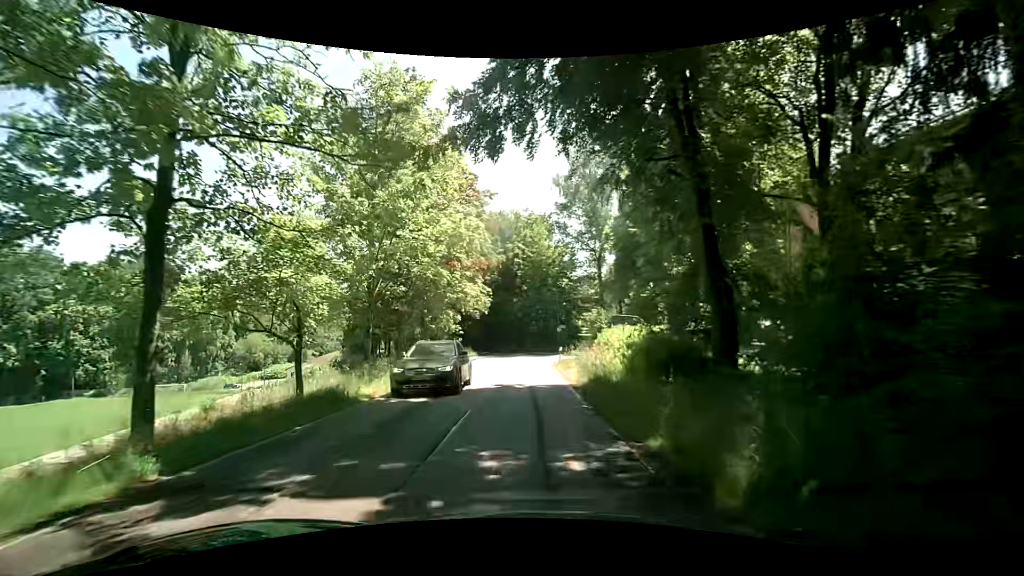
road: tertiary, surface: asphalt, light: Day
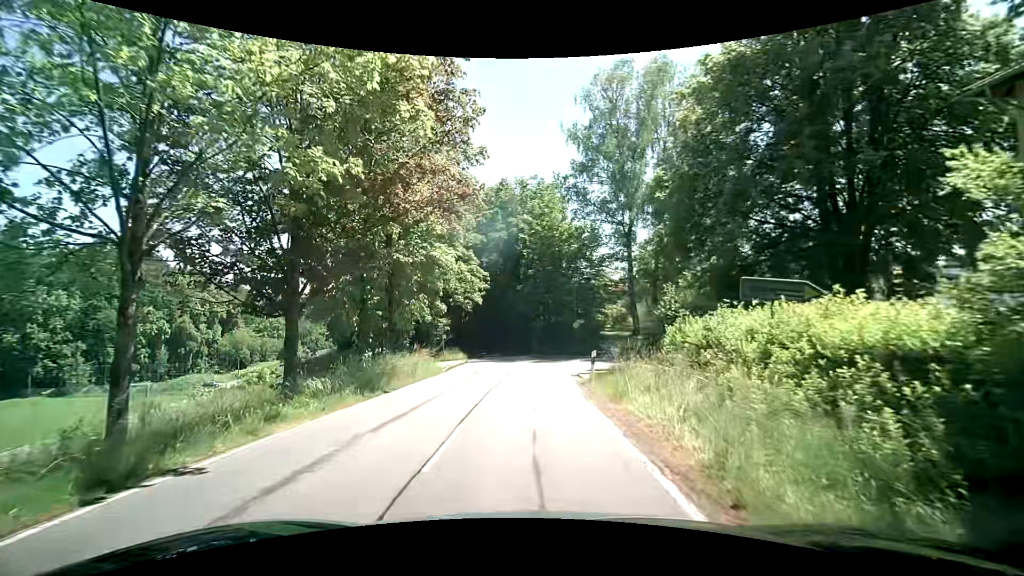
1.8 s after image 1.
(-0.1, +12.7) m; -1°
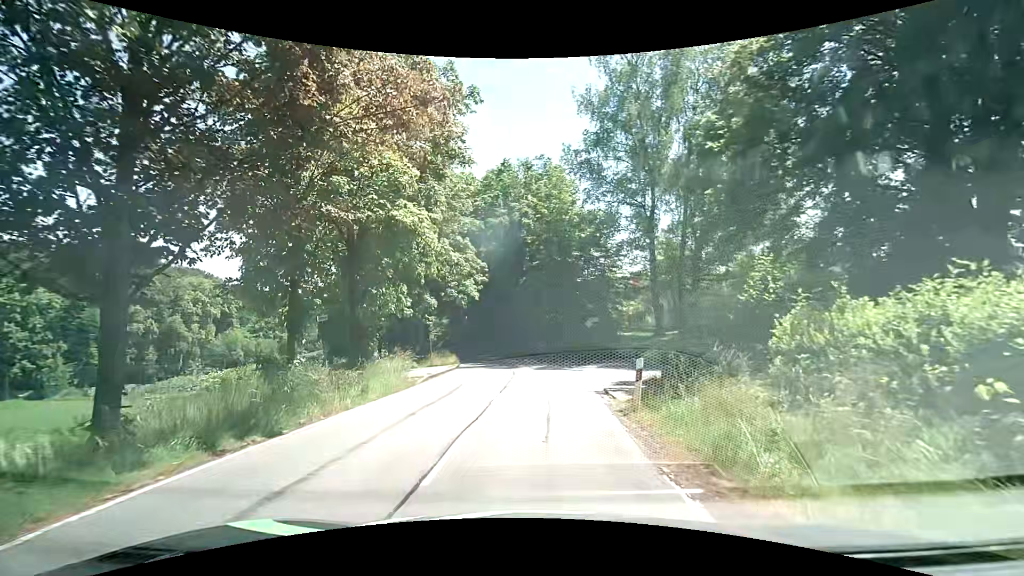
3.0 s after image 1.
(0.0, +6.1) m; 0°
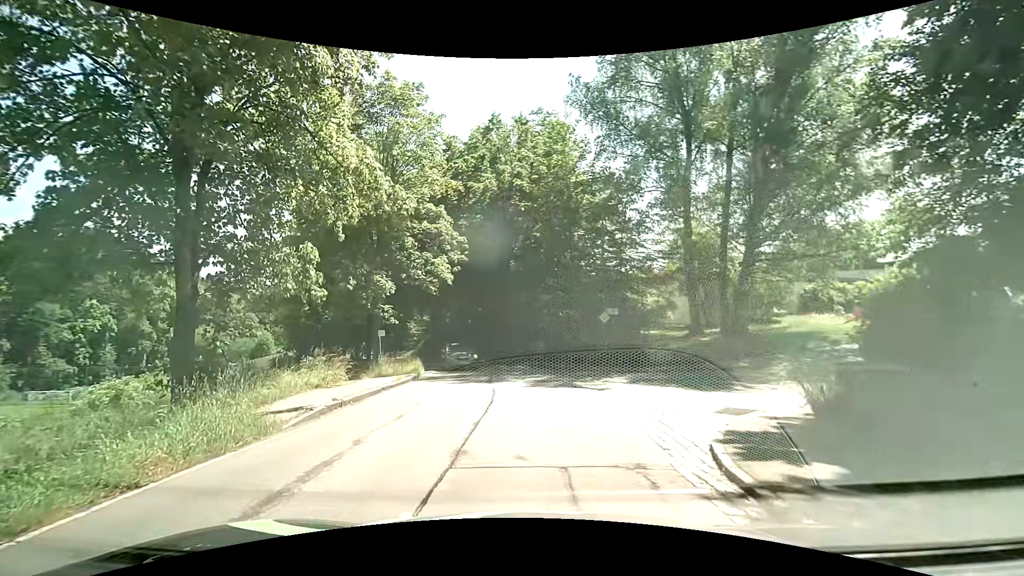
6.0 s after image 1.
(-0.1, +9.2) m; 0°
